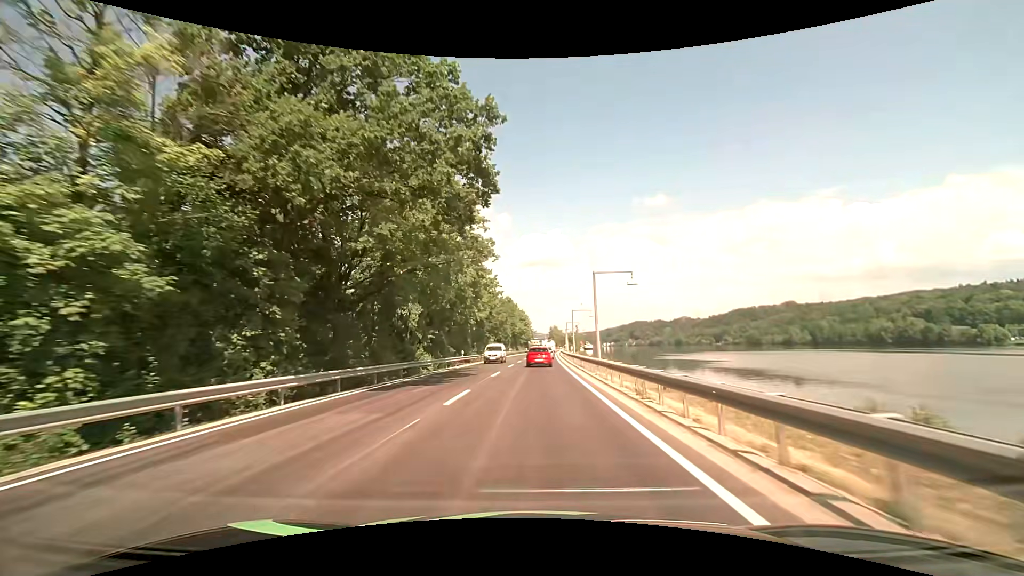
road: primary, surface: asphalt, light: Day
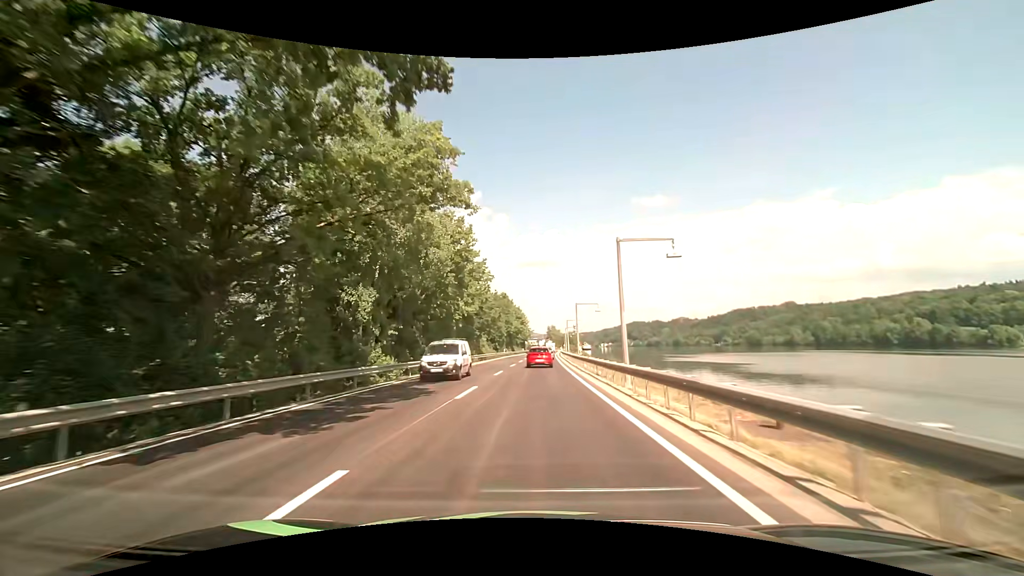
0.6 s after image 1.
(0.0, +10.5) m; 0°
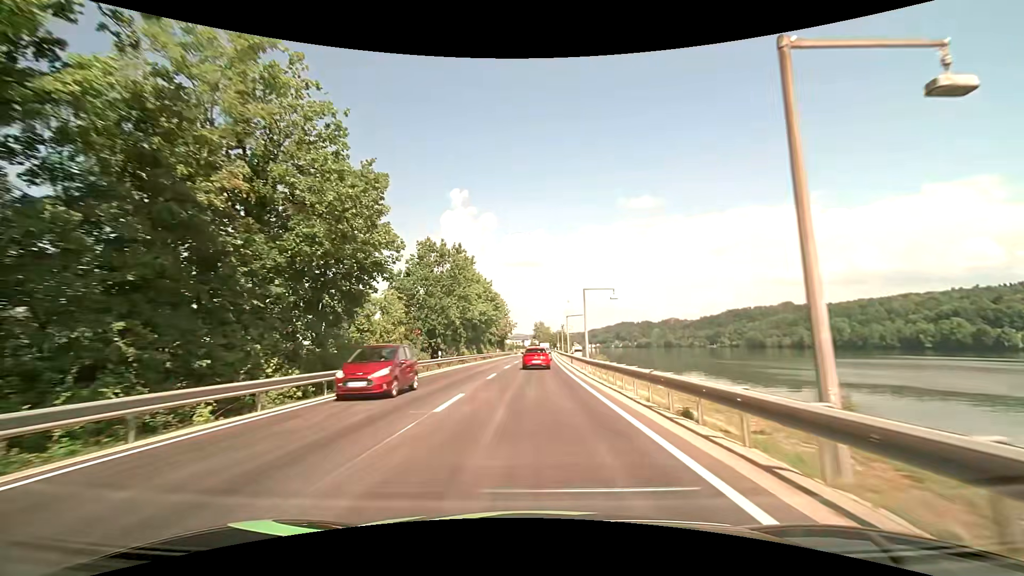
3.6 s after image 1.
(+0.9, +50.8) m; +2°
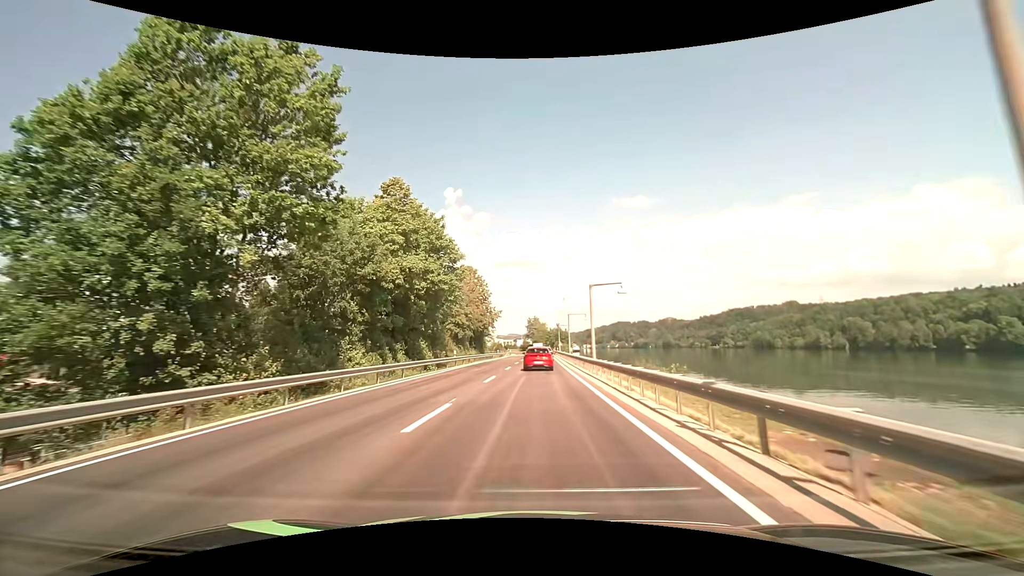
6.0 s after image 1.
(+0.3, +38.7) m; +1°
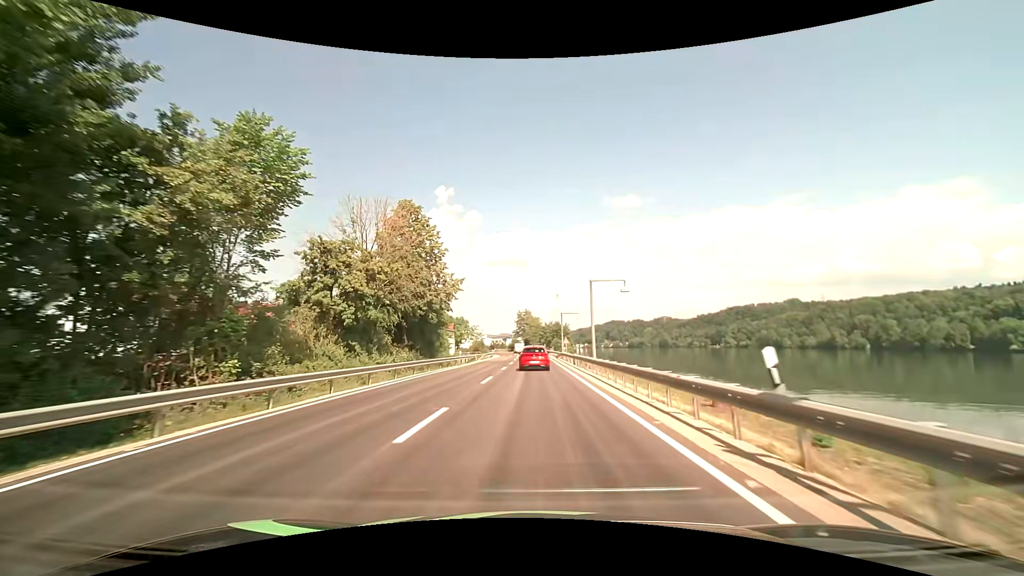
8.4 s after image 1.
(+0.4, +37.0) m; +1°
